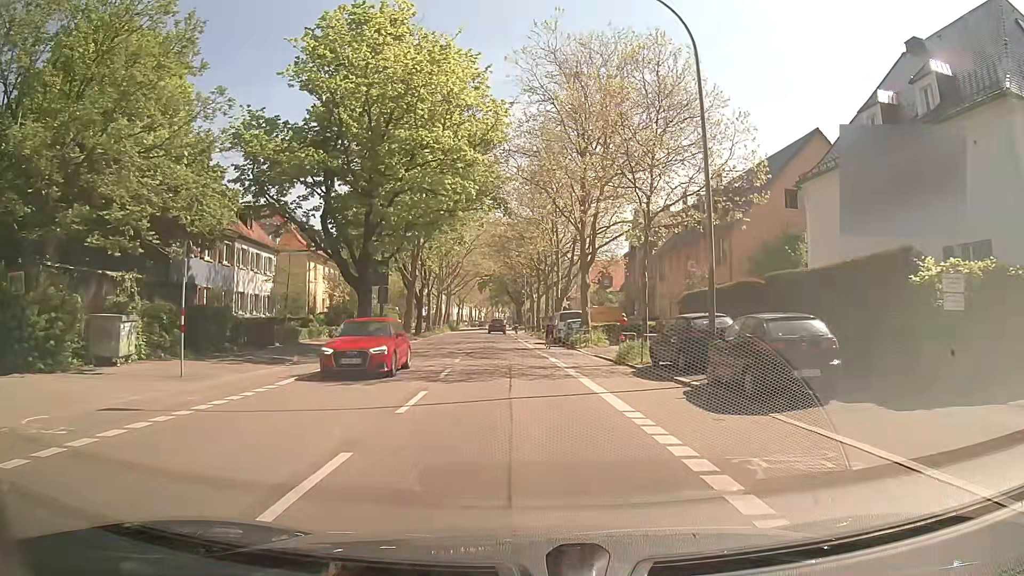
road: secondary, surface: asphalt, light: Day
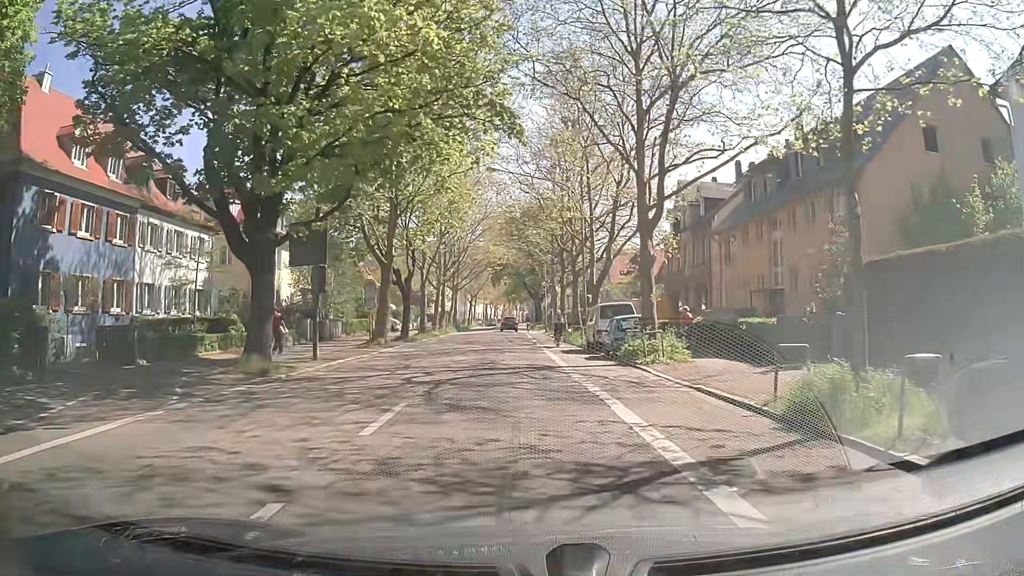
(-0.2, +14.1) m; -1°
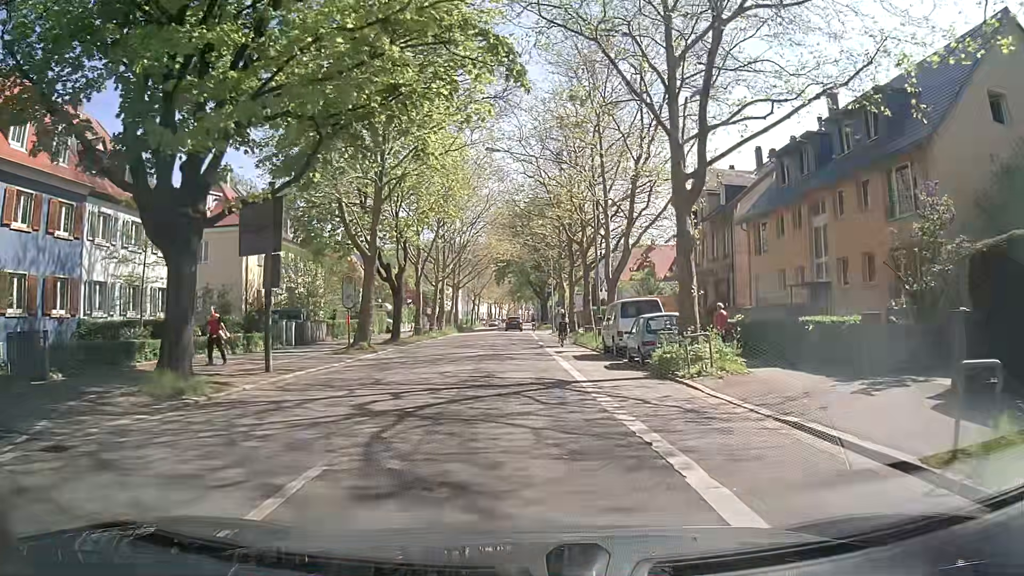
(0.0, +4.7) m; 0°
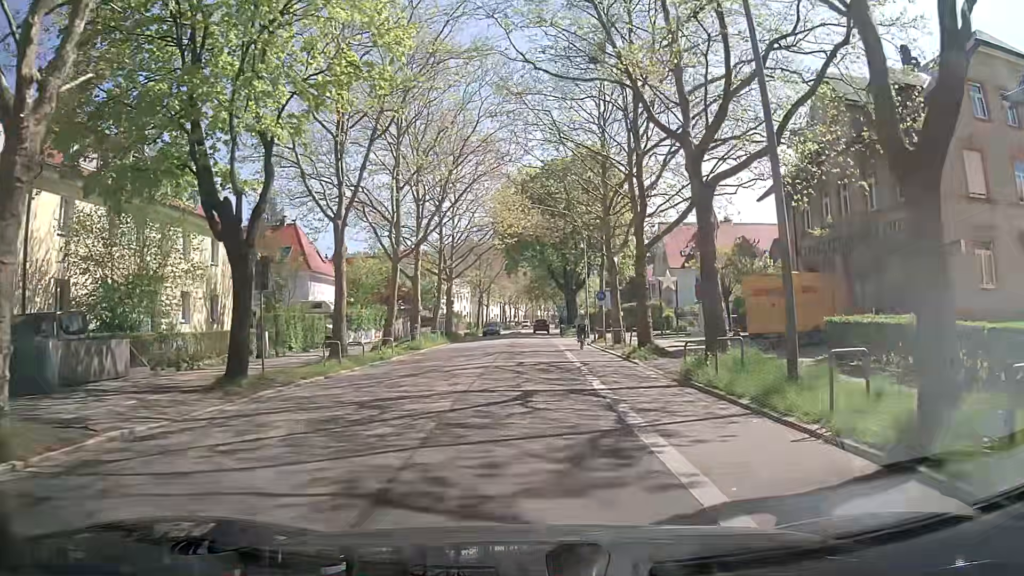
(-0.5, +23.4) m; -2°
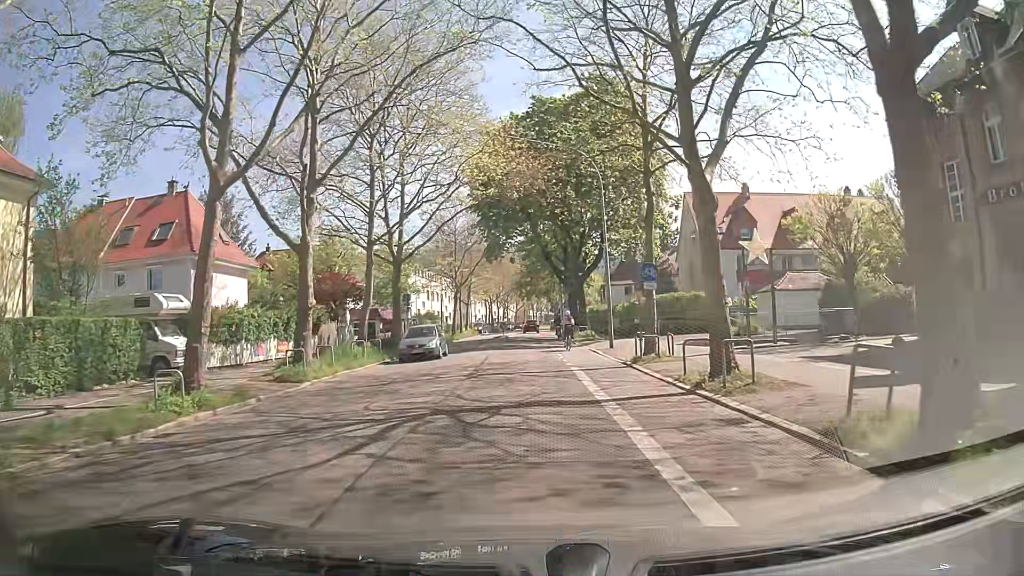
(0.0, +18.5) m; +2°
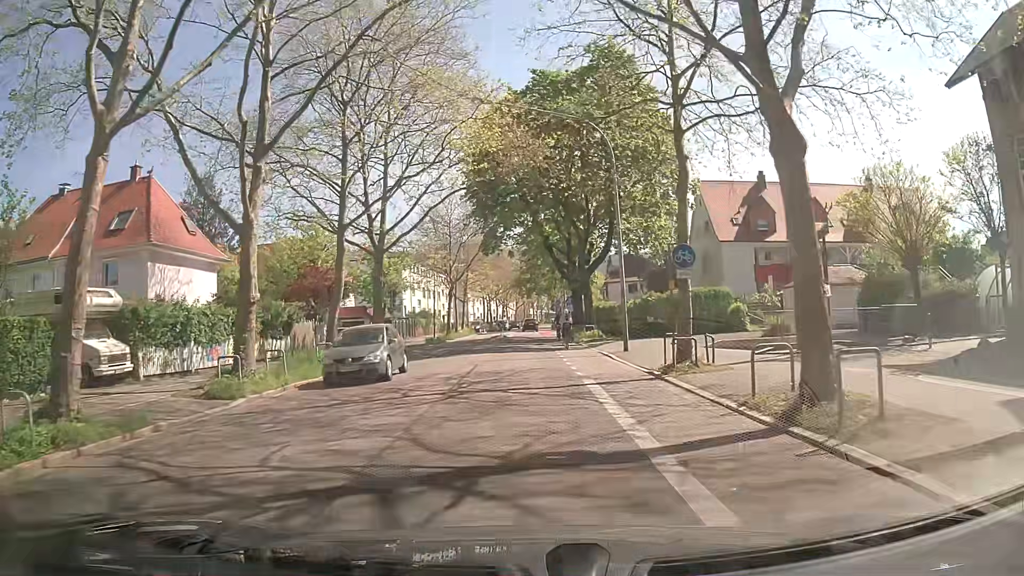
(0.0, +4.6) m; -2°
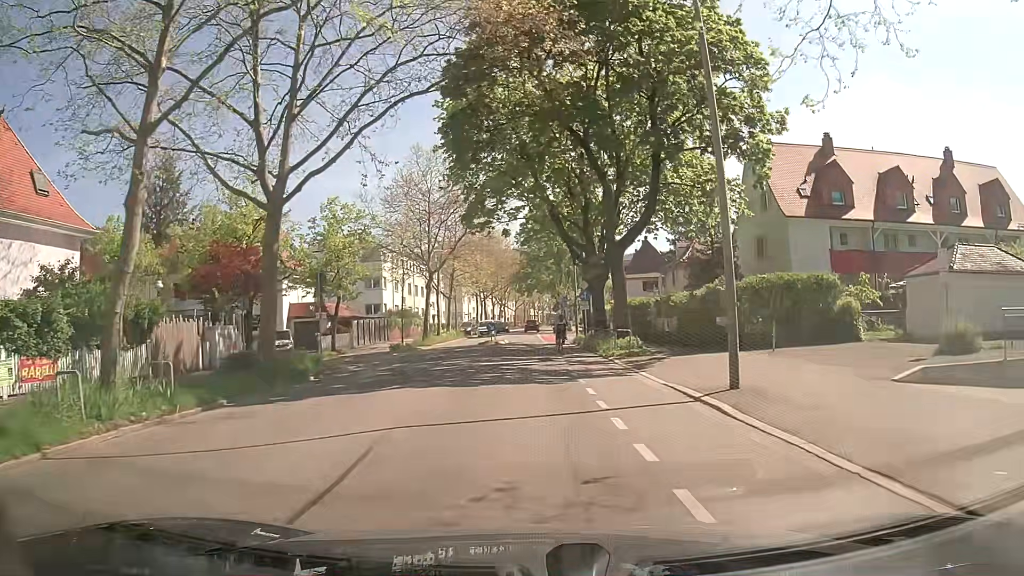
(+0.1, +14.0) m; -1°
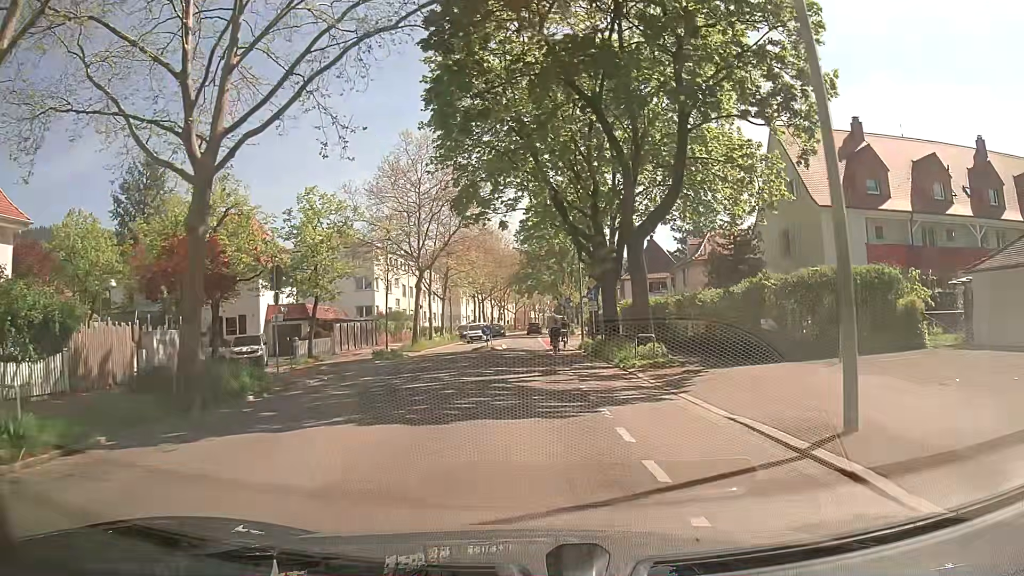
(+0.1, +4.7) m; +1°
(0, +10) (0, +20) (0, +30) (0, +40) (0, +50) (0, +60) (0, +70) (+1, +80) (+1, +90) (+2, +100) m
